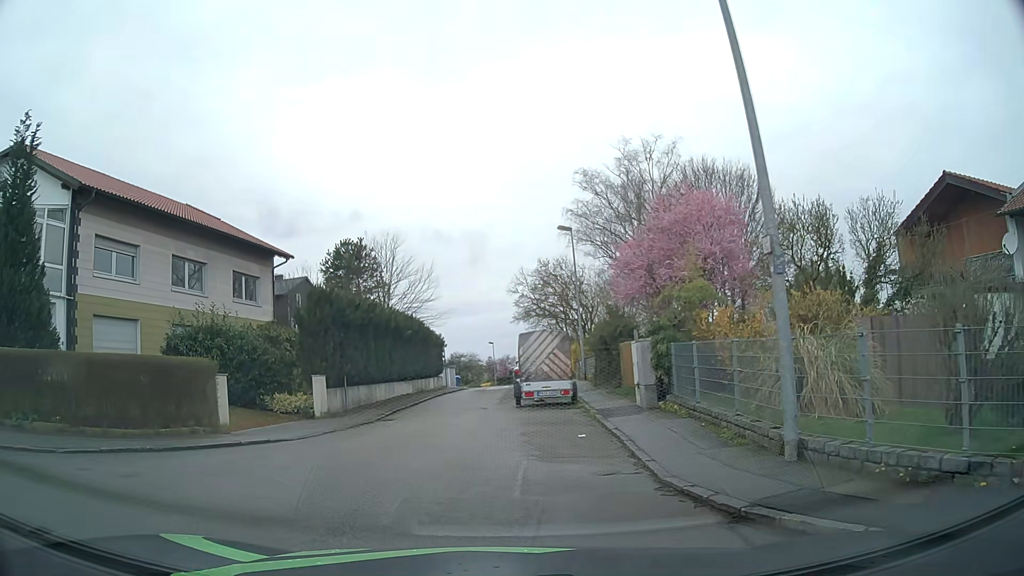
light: Day
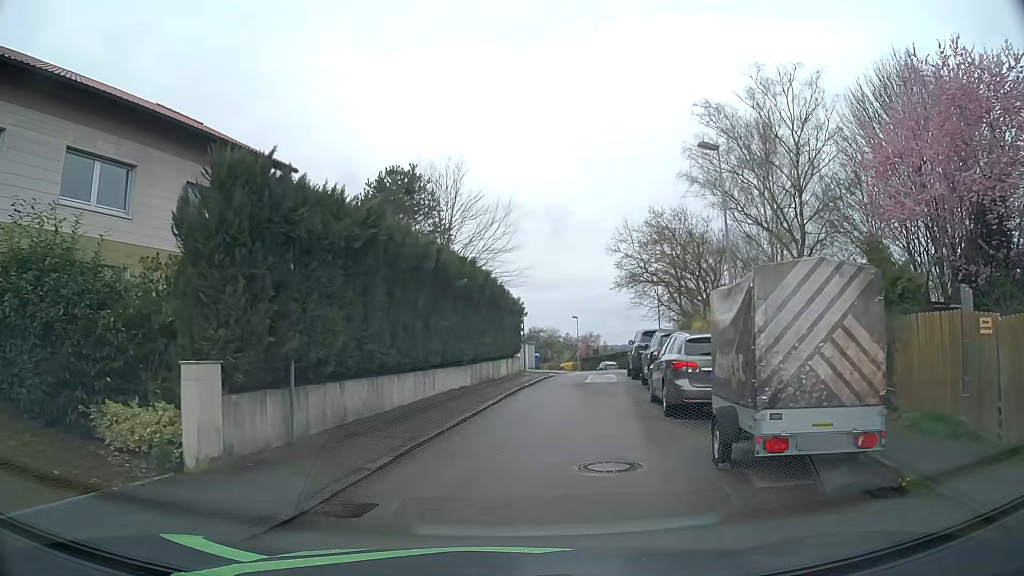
(-1.0, +12.6) m; -7°
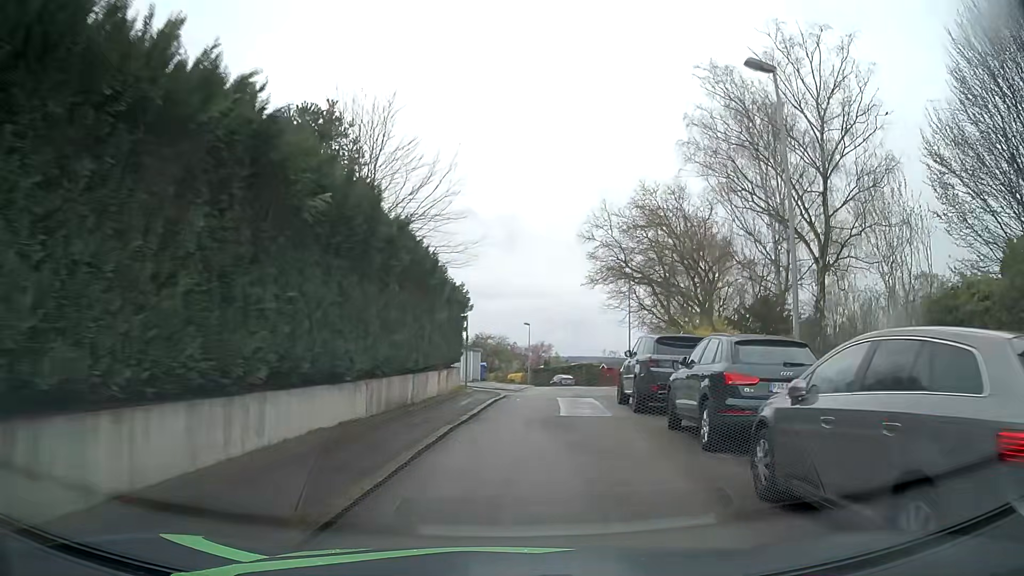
(+0.3, +9.1) m; +4°
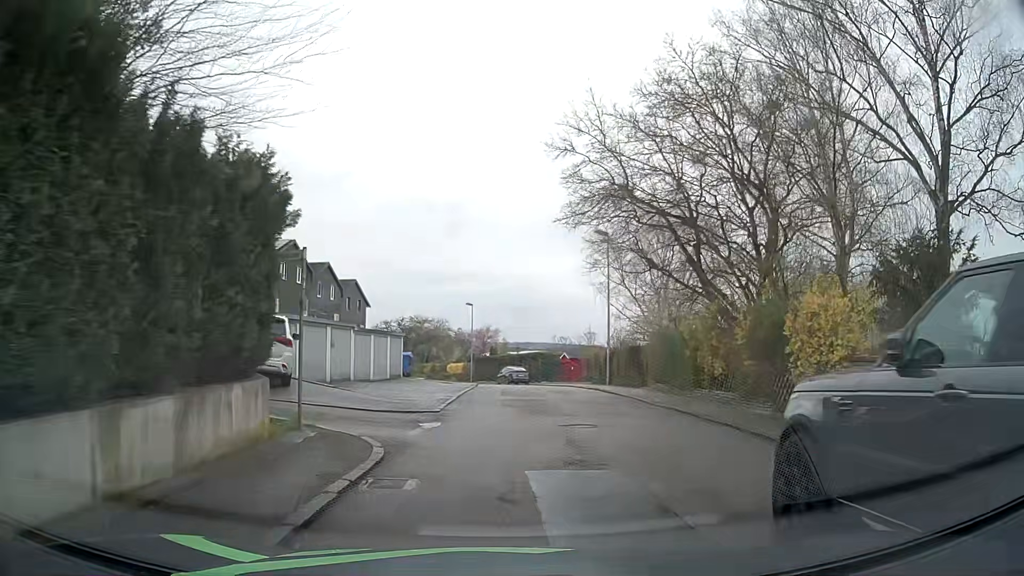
(+0.9, +13.8) m; +5°
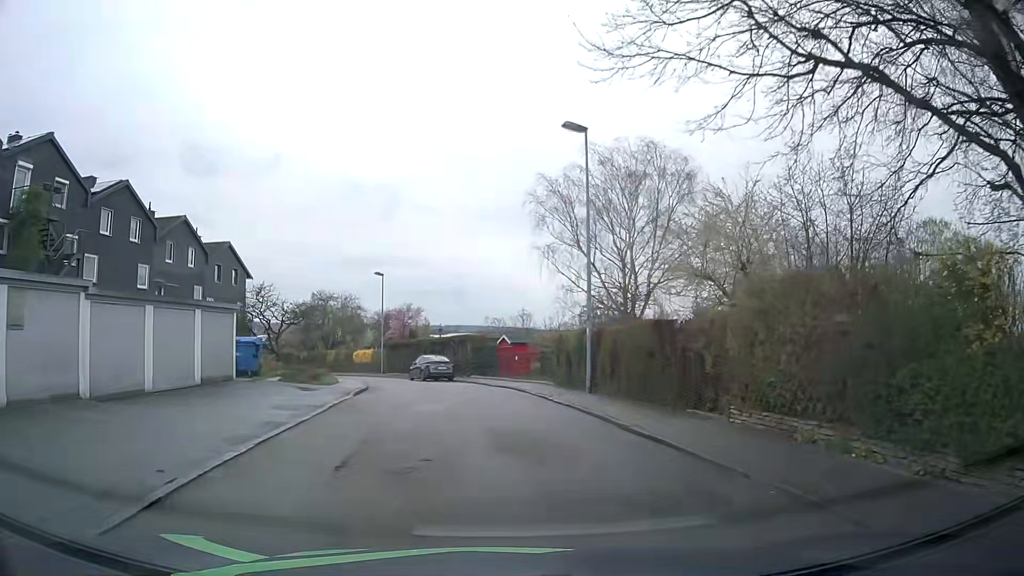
(+0.8, +15.7) m; +7°
(0, +10) (-1, +20) (-4, +30) (-7, +39) (-12, +48) (-17, +56) (-23, +64) (-31, +70) (-40, +74) (-50, +77) m
